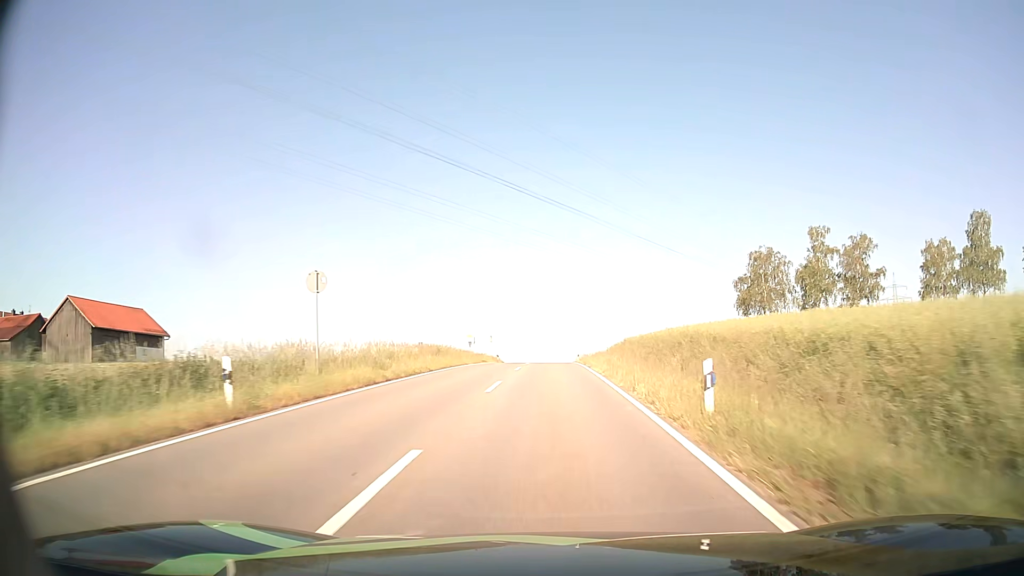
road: tertiary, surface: asphalt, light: Day
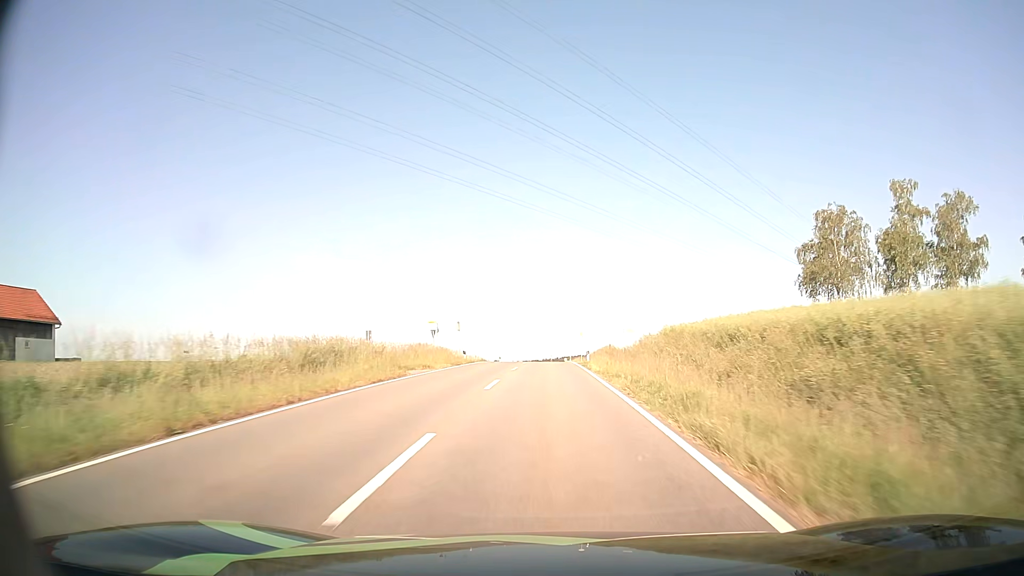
(+0.1, +23.8) m; 0°
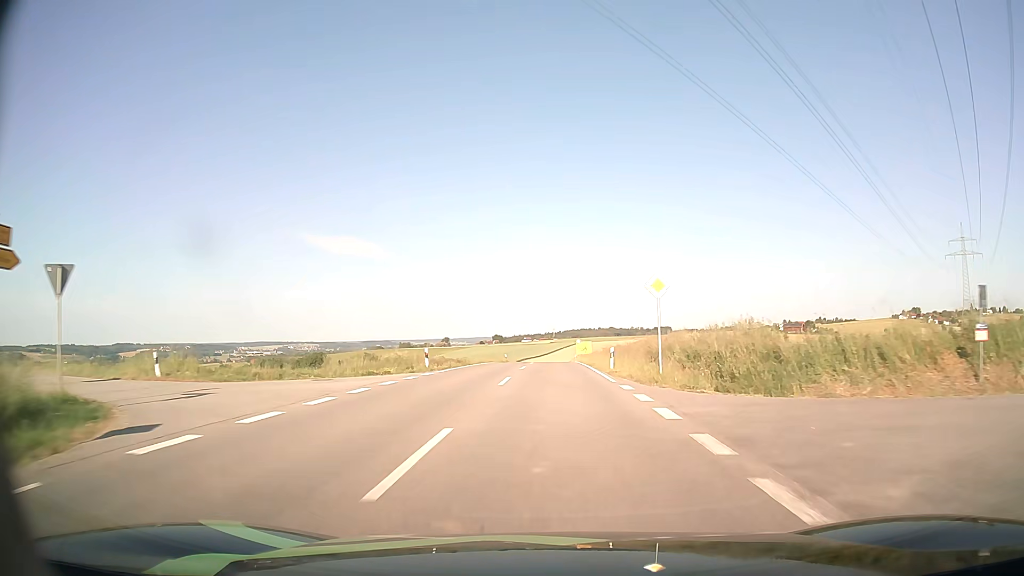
(-0.1, +48.2) m; 0°
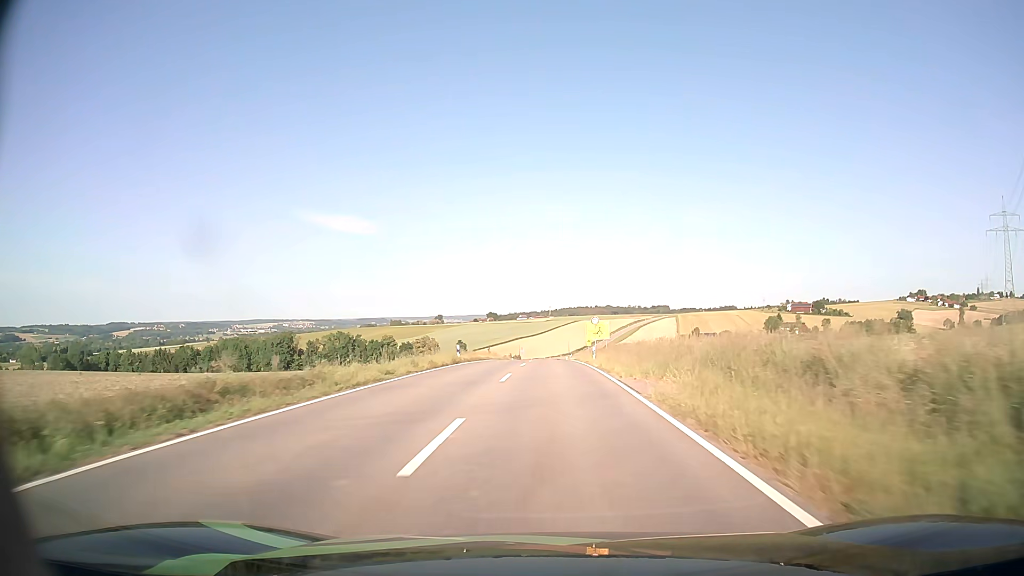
(+0.1, +36.6) m; 0°
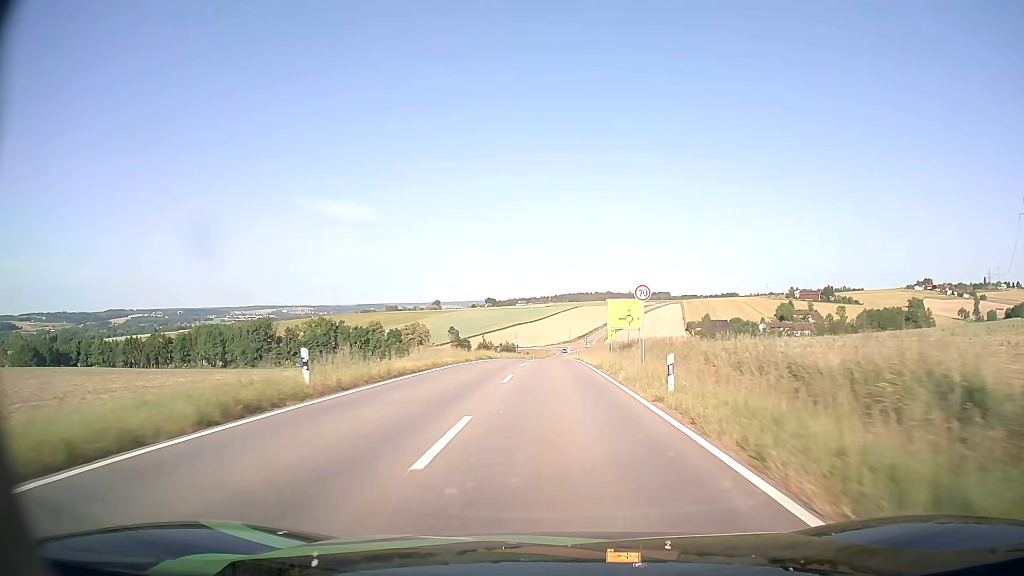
(-0.1, +24.6) m; 0°
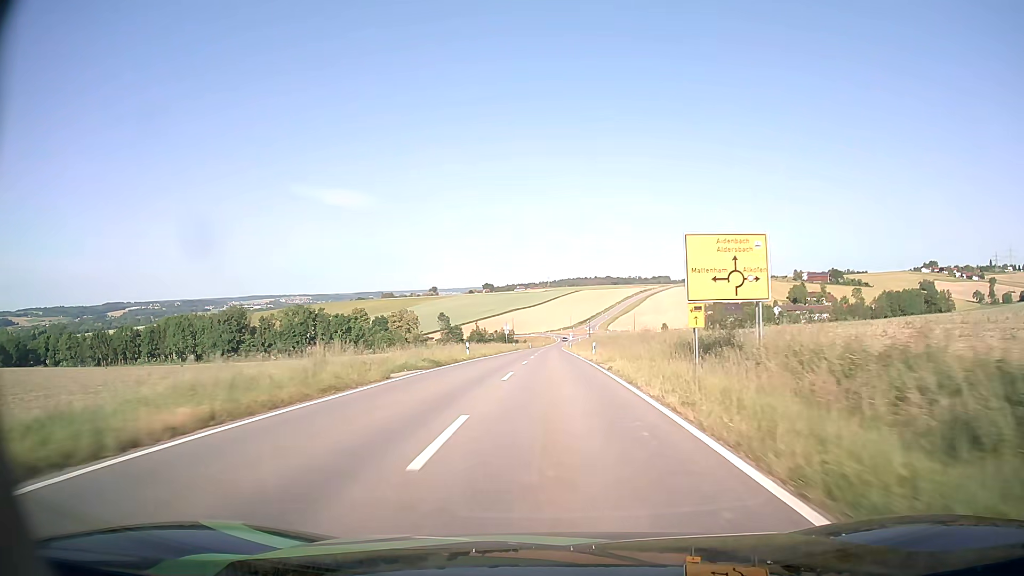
(0.0, +24.7) m; 0°
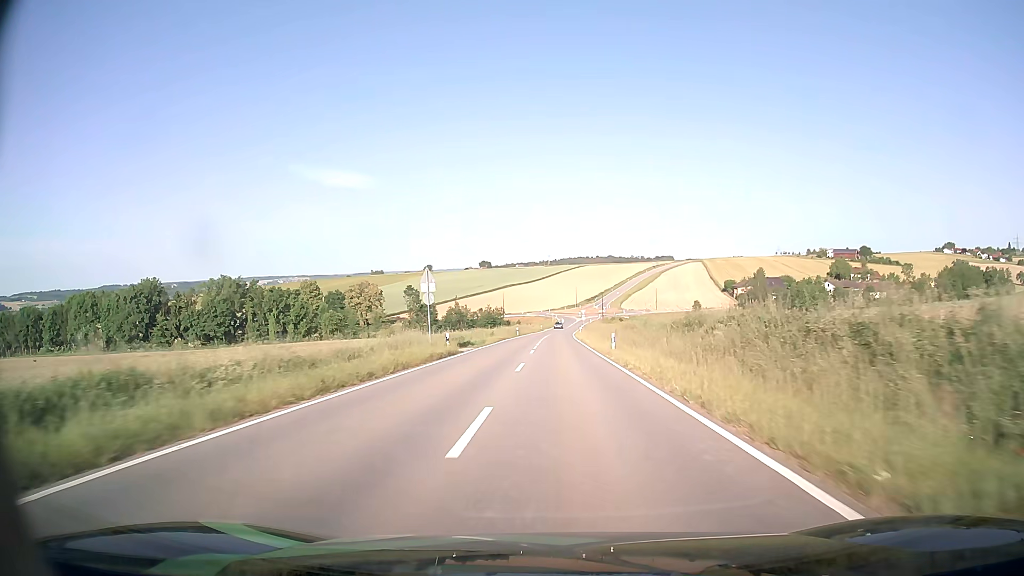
(-0.1, +61.1) m; 0°
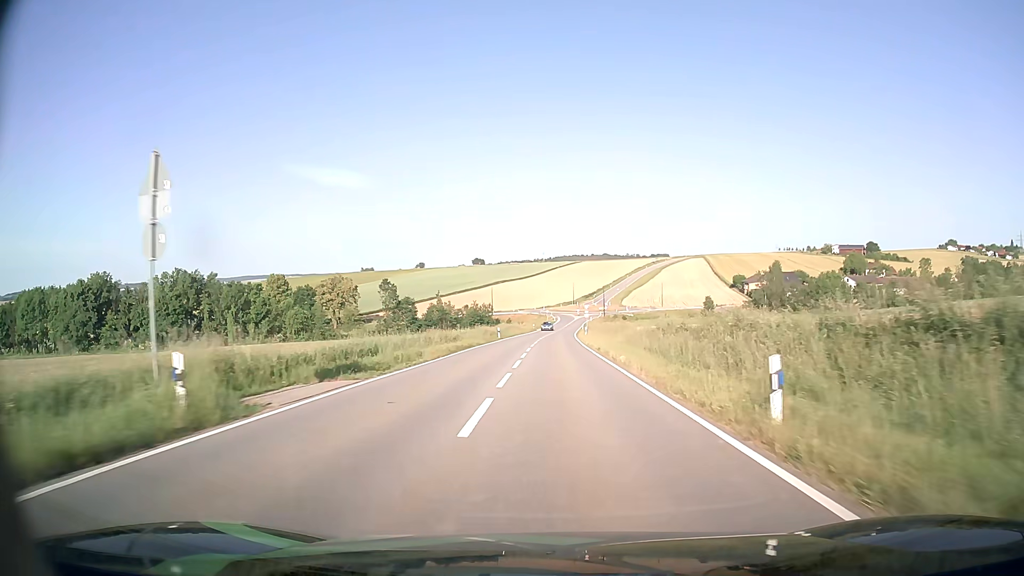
(+0.1, +23.4) m; 0°
(0, +10) (0, +20) (0, +30) (0, +40) (+1, +50) (+1, +60) (+1, +70) (+1, +80) (+2, +90) (+2, +100) m
